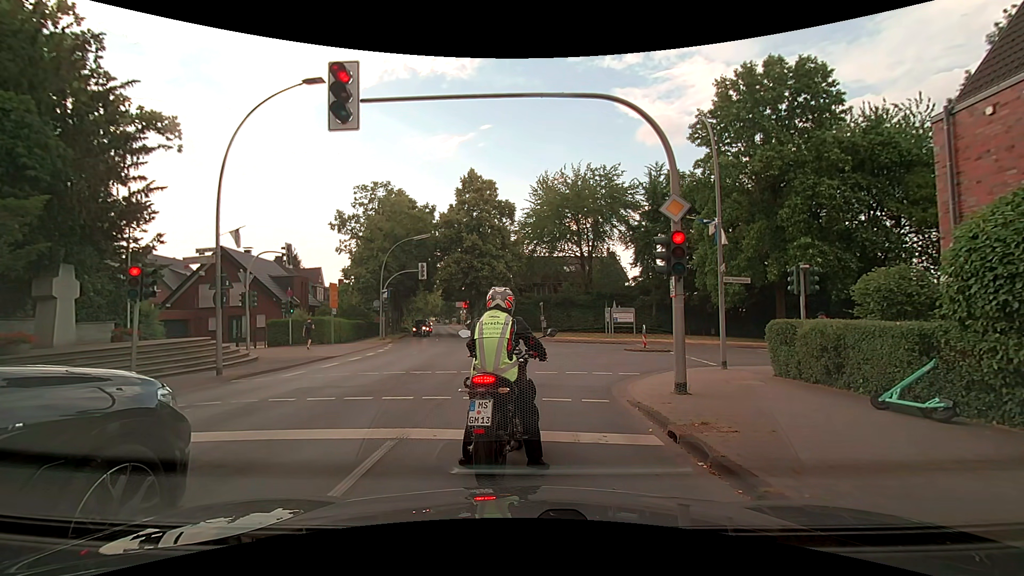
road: secondary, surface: asphalt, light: Day
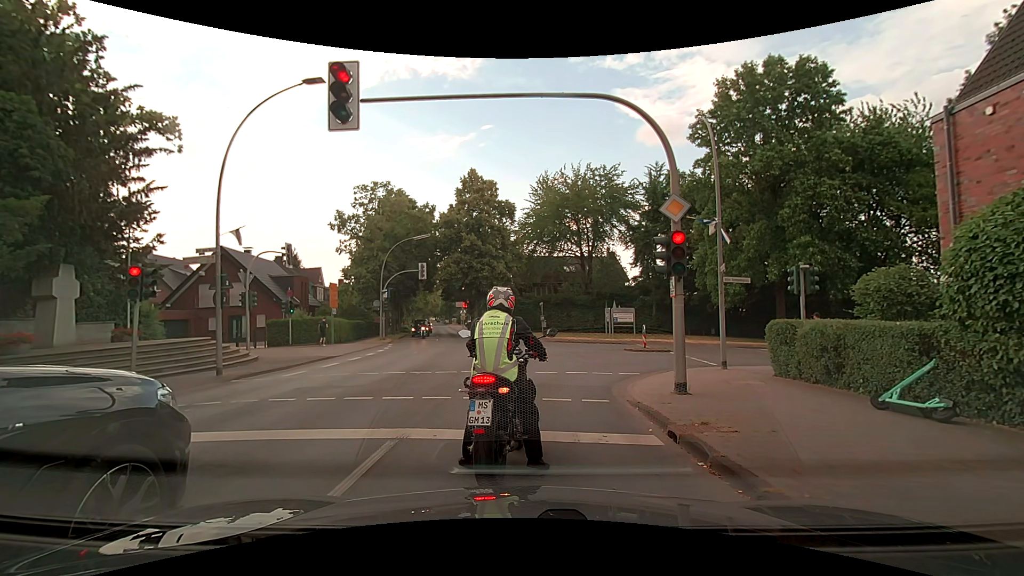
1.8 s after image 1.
(0.0, 0.0) m; 0°
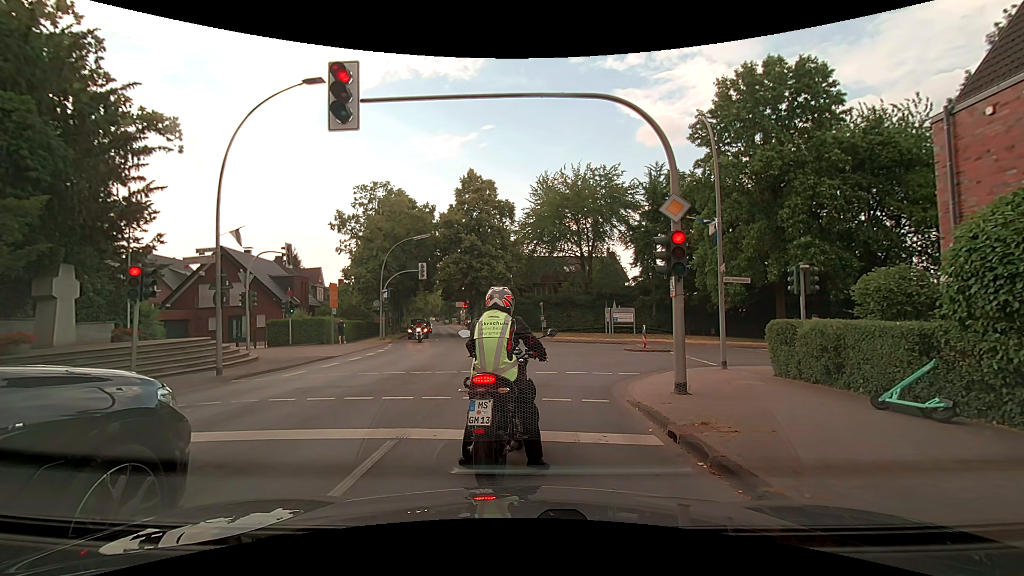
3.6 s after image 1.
(0.0, 0.0) m; 0°
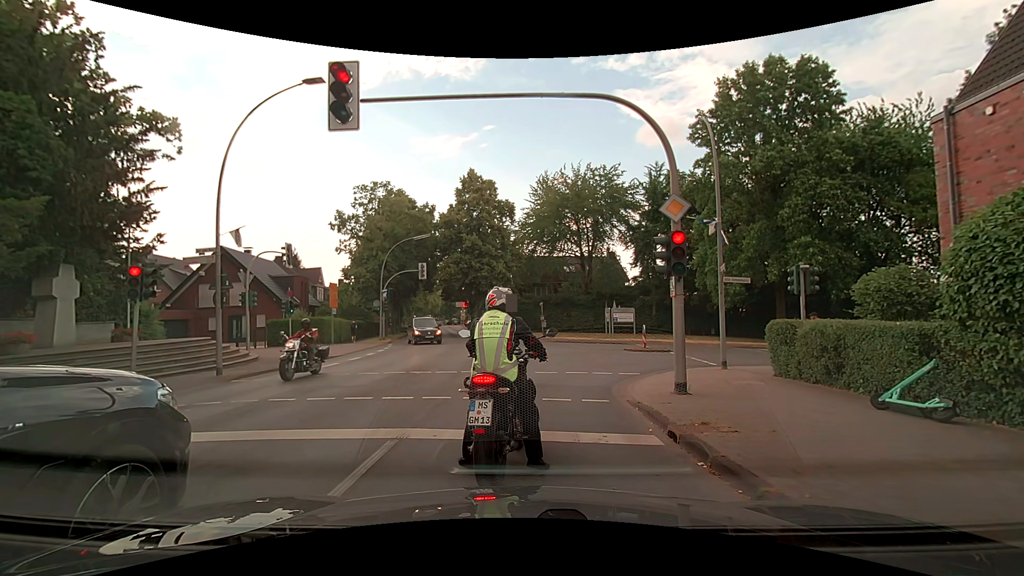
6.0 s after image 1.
(0.0, 0.0) m; 0°
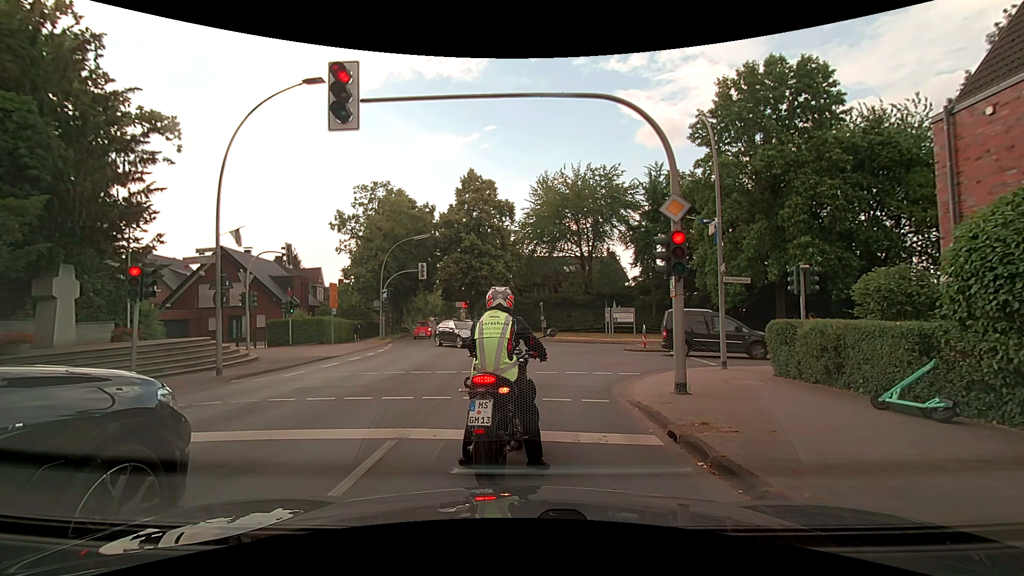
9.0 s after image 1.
(0.0, 0.0) m; 0°
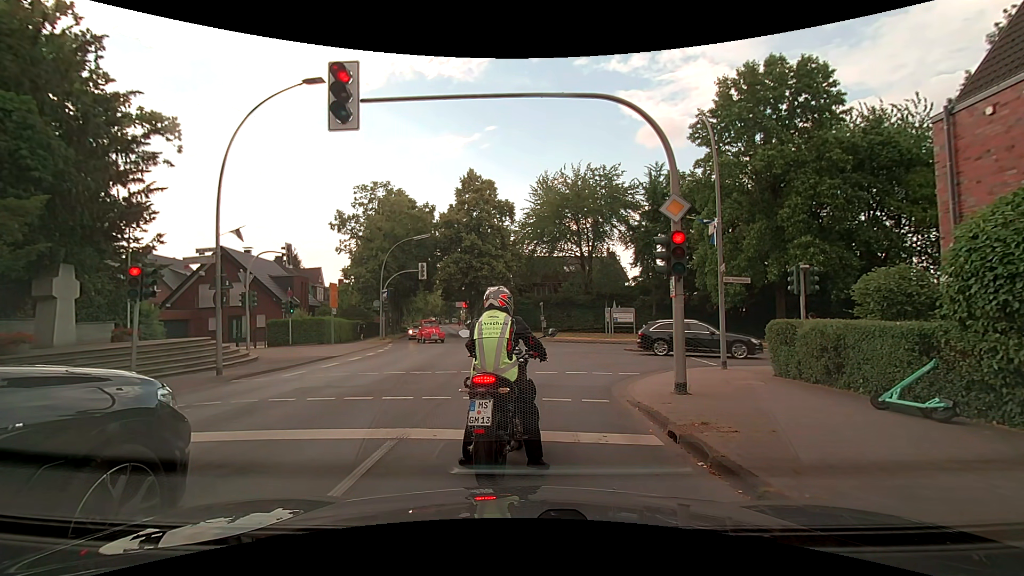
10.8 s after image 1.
(0.0, 0.0) m; 0°
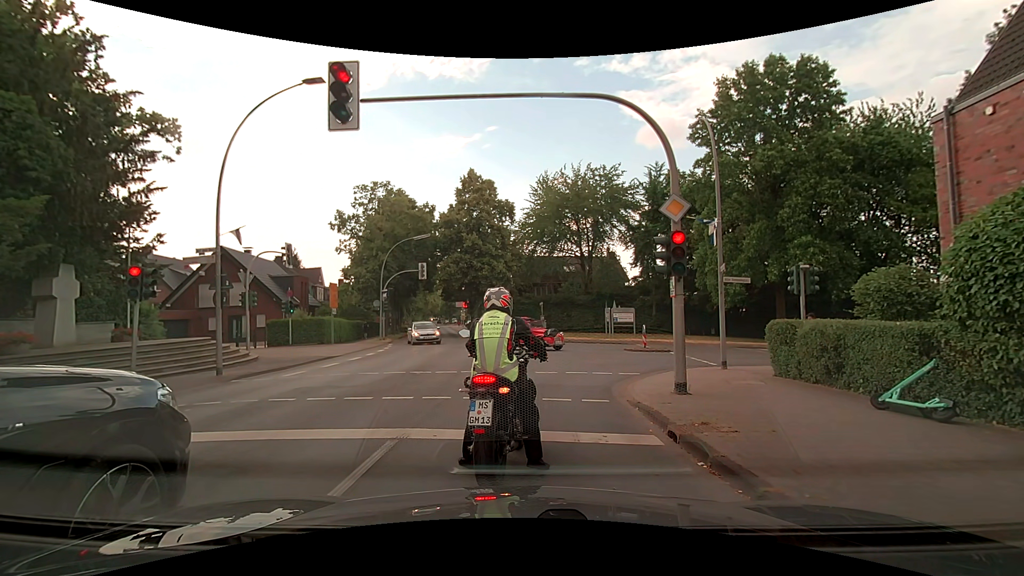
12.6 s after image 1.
(0.0, 0.0) m; 0°
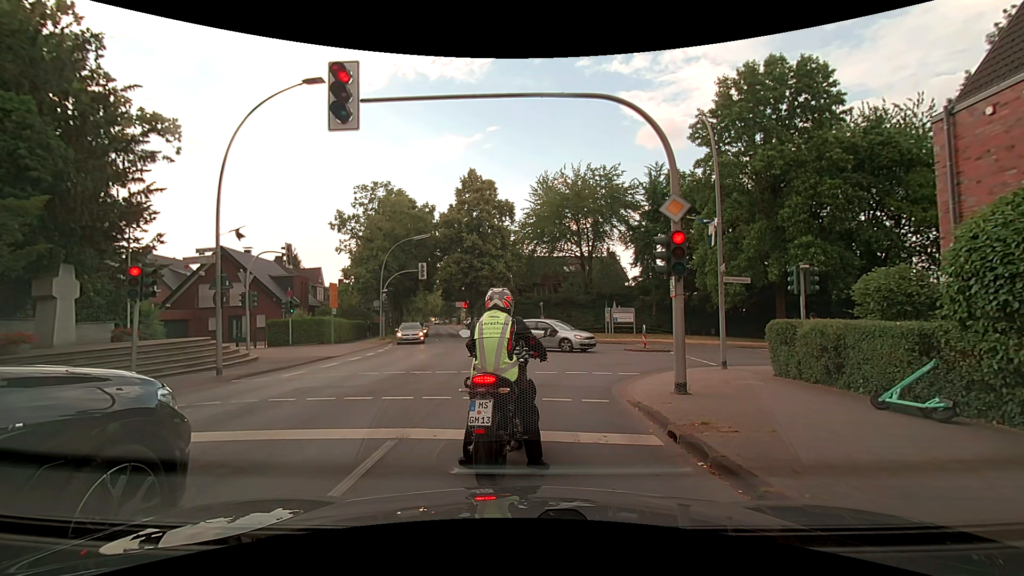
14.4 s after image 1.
(0.0, 0.0) m; 0°
